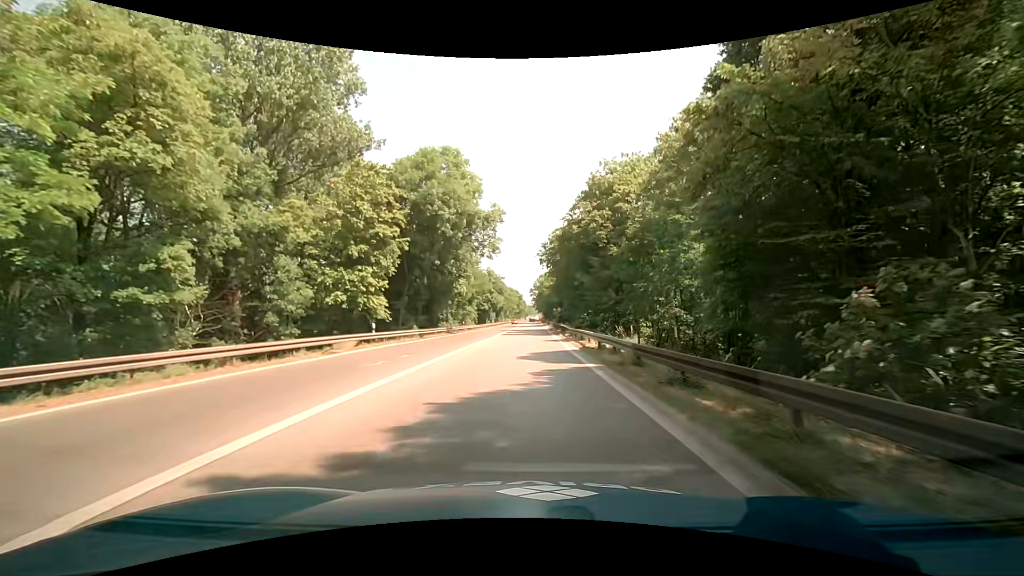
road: trunk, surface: asphalt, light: Day
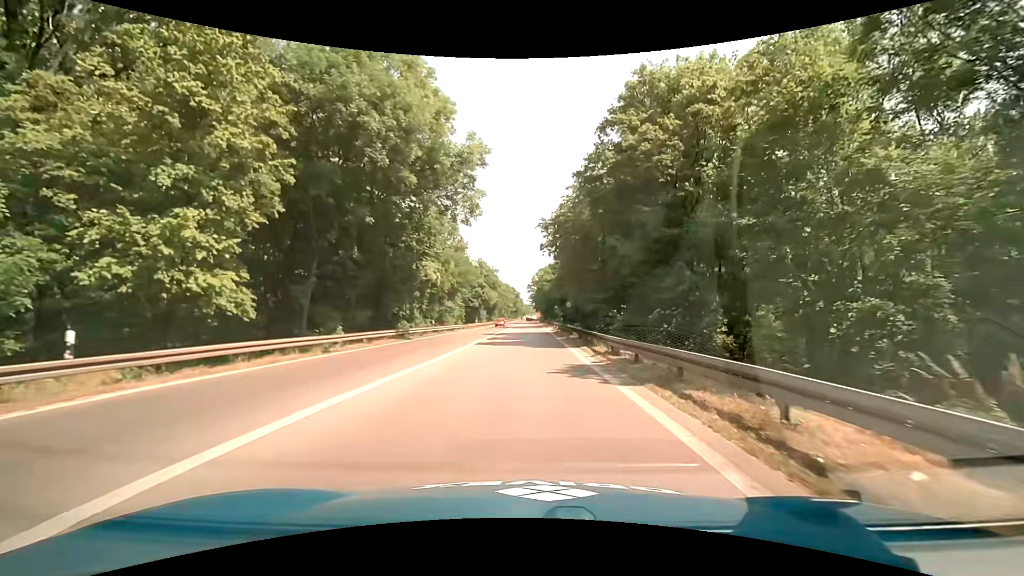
(+0.1, +19.8) m; +1°
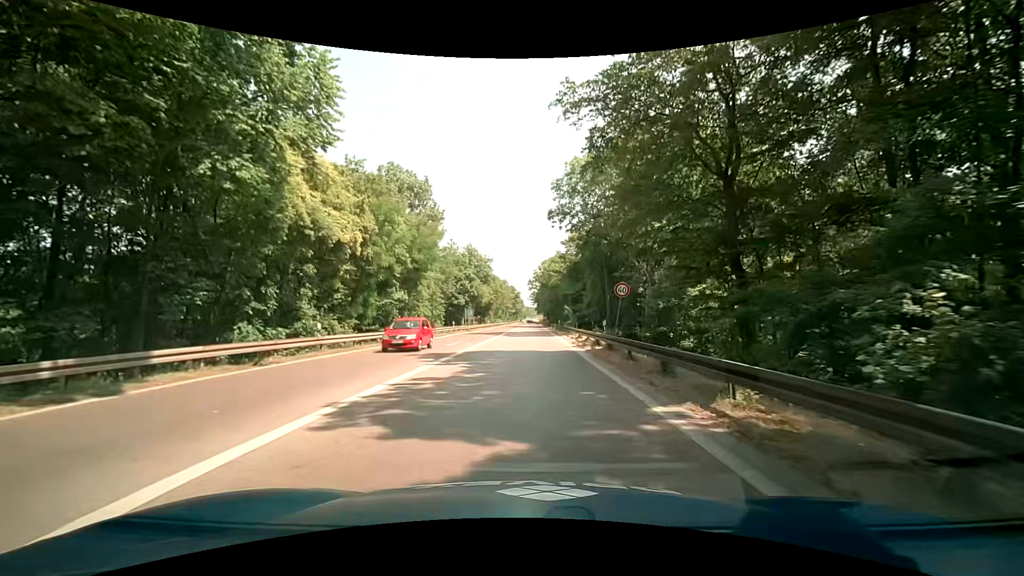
(-0.2, +26.3) m; 0°
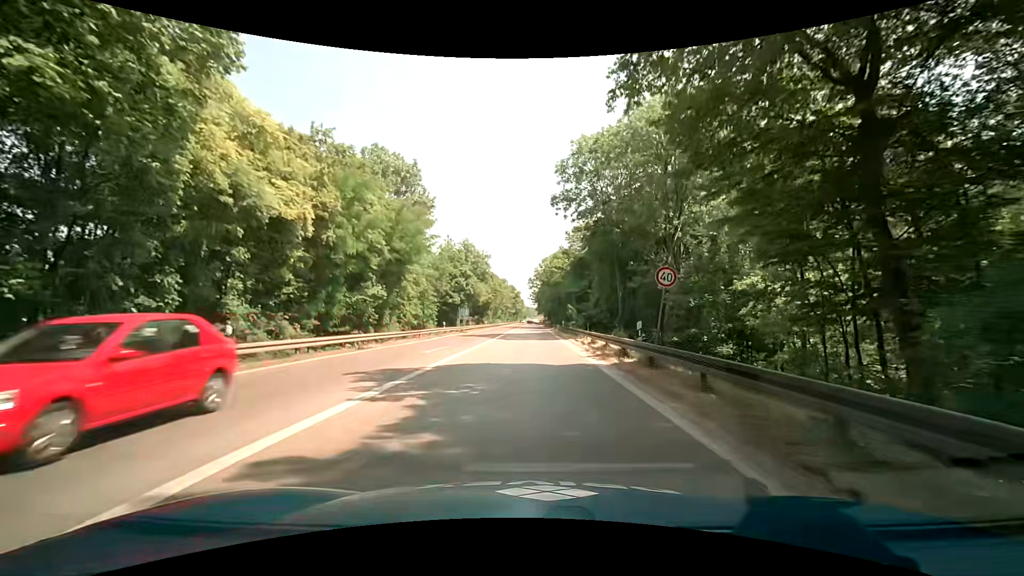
(0.0, +6.6) m; 0°
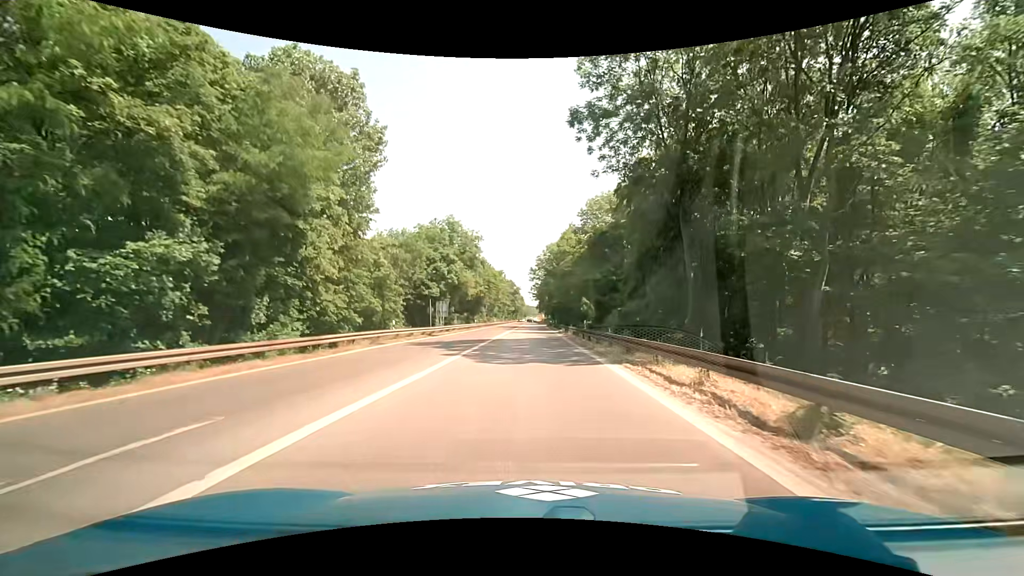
(0.0, +19.6) m; 0°
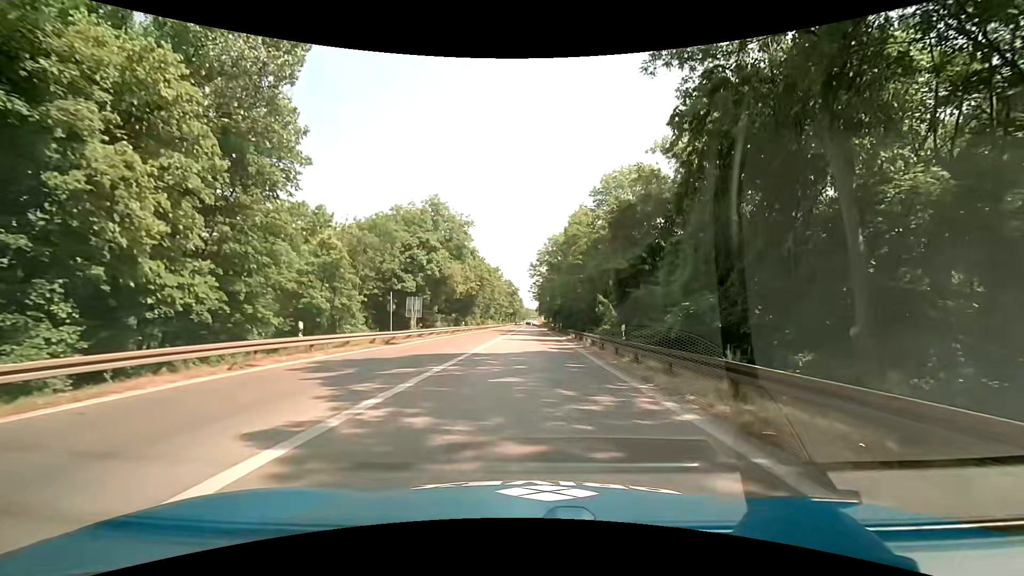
(+0.1, +13.1) m; +1°
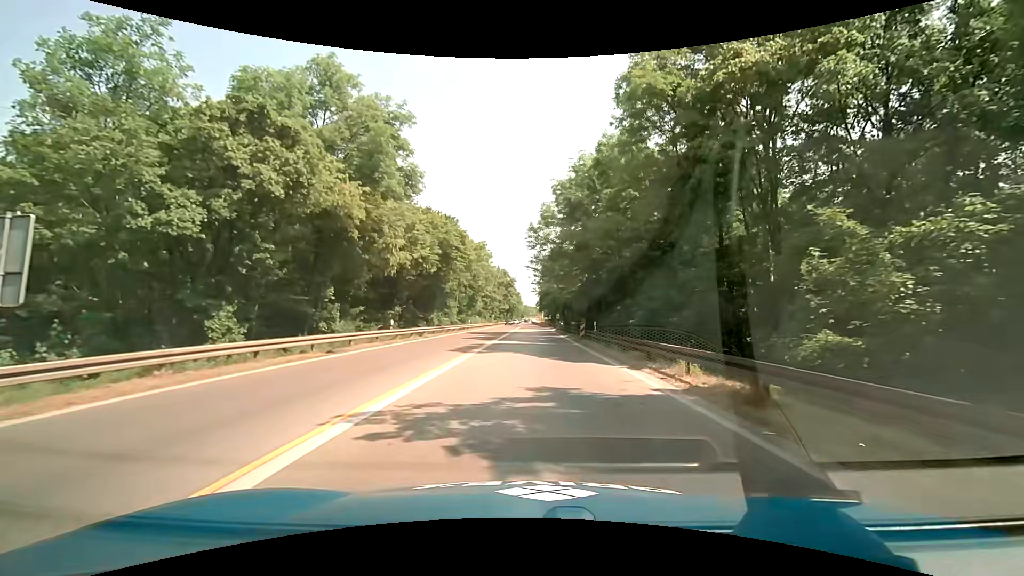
(-0.2, +32.6) m; 0°
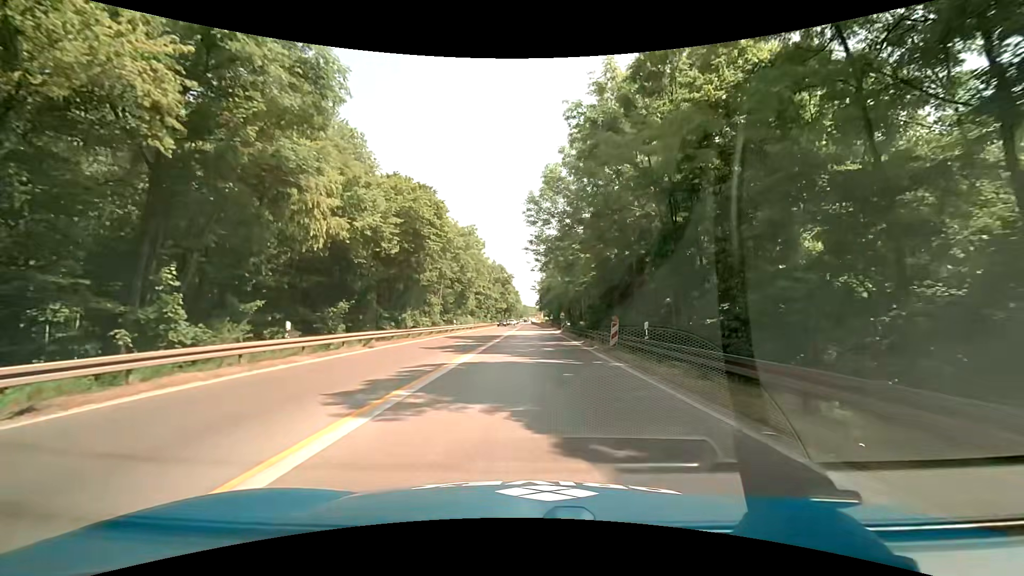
(+0.1, +13.1) m; +1°
(0, +10) (0, +20) (0, +30) (0, +40) (0, +50) (0, +60) (0, +70) (0, +80) (0, +90) (-1, +100) m
